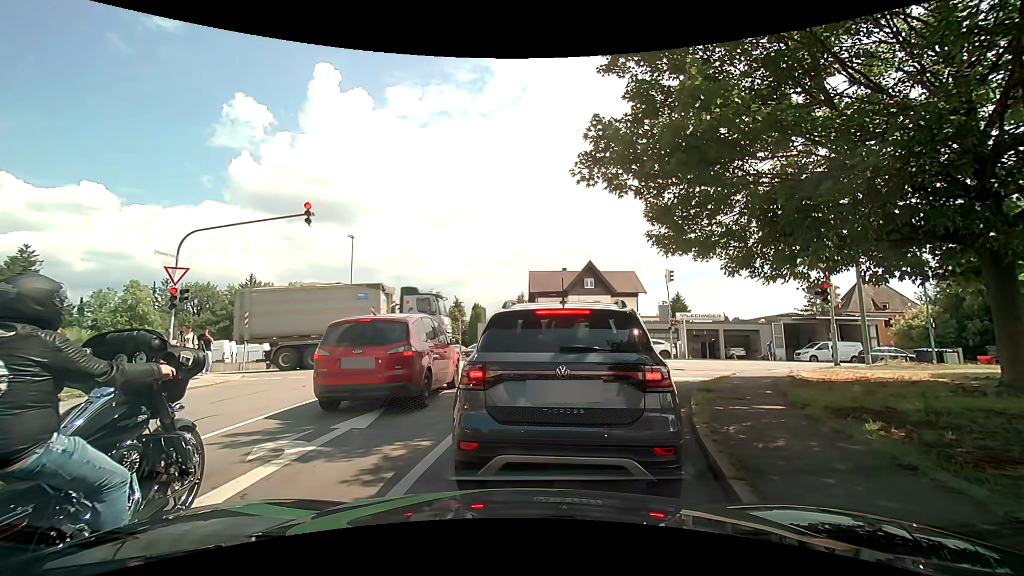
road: residential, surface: asphalt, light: Day
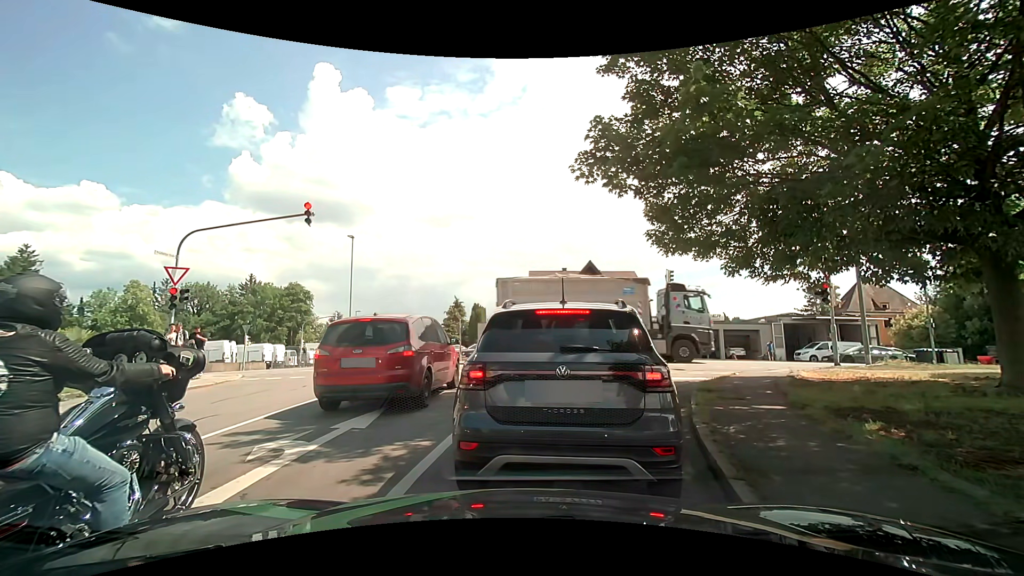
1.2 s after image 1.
(0.0, 0.0) m; 0°
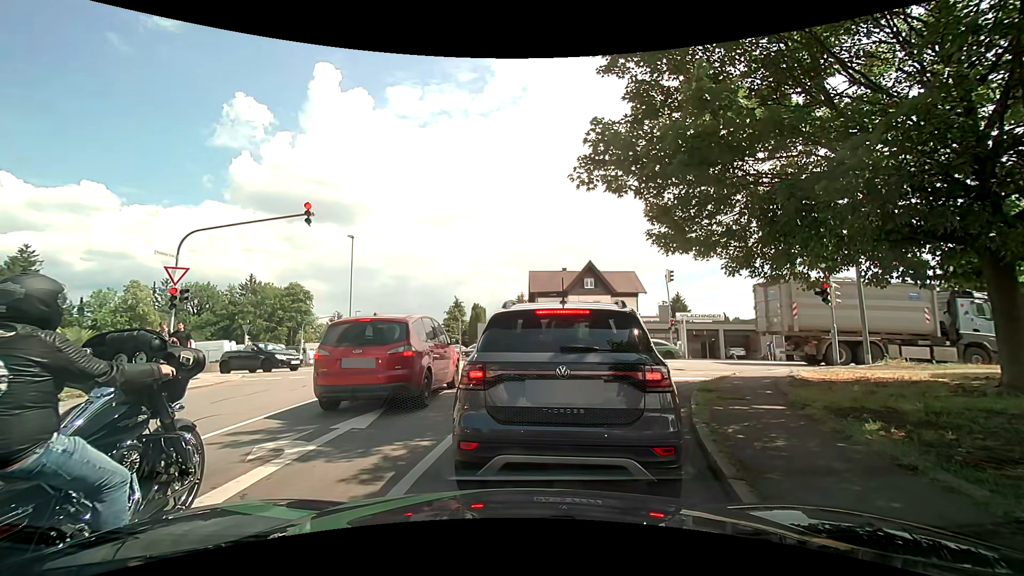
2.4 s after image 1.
(0.0, 0.0) m; 0°
(+1, +10) (+5, +19) (+13, +24) (+23, +24) (+33, +24) (+43, +23) (+53, +22) (+63, +21) (+73, +20) (+83, +20) m
